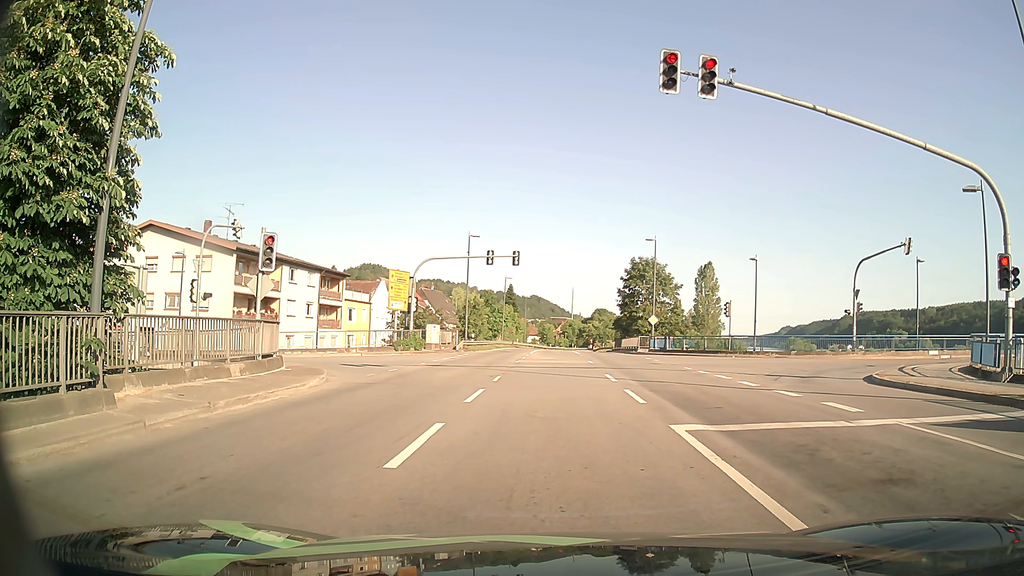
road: primary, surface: asphalt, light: Day
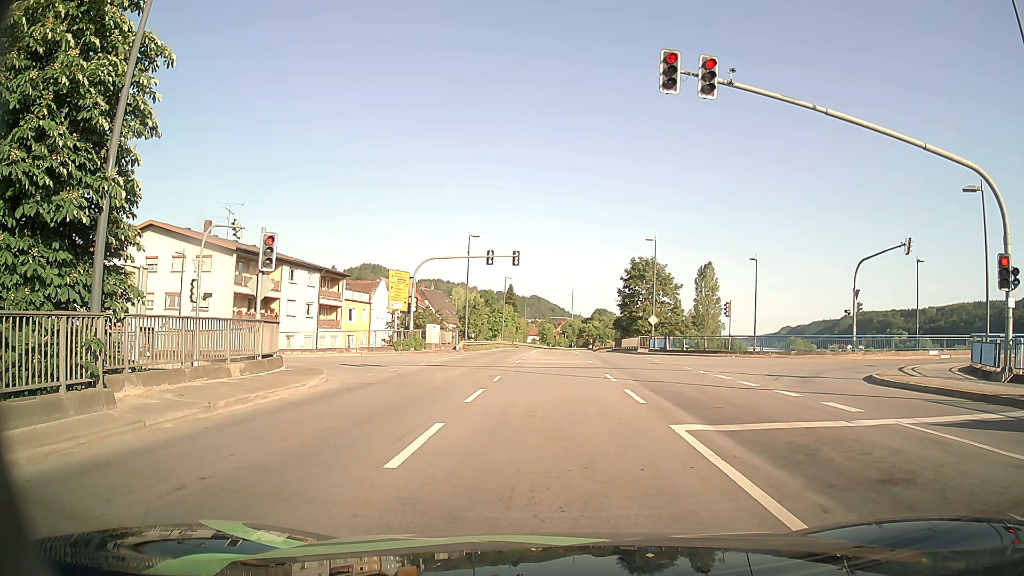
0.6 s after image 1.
(0.0, 0.0) m; 0°
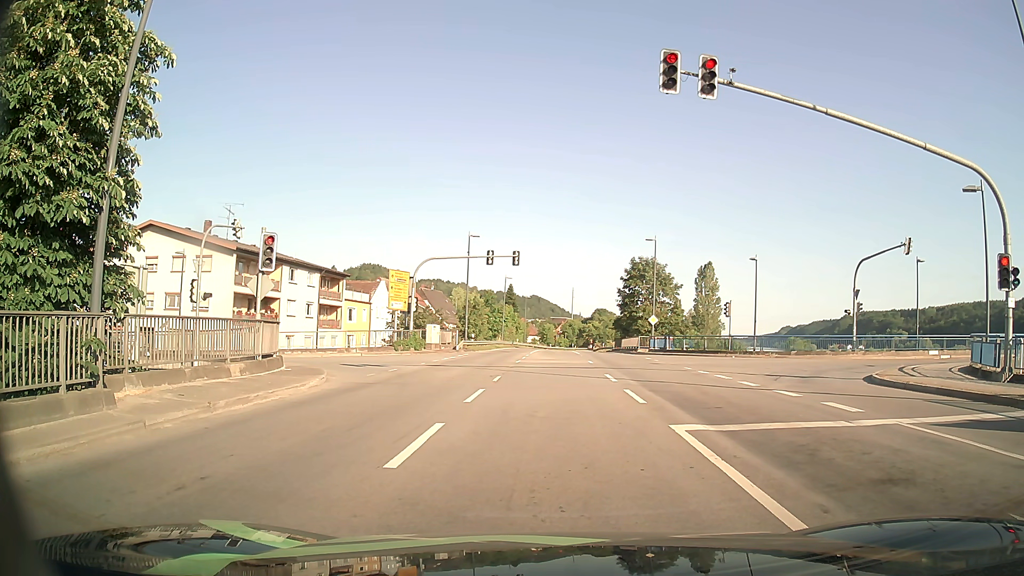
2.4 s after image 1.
(0.0, 0.0) m; 0°
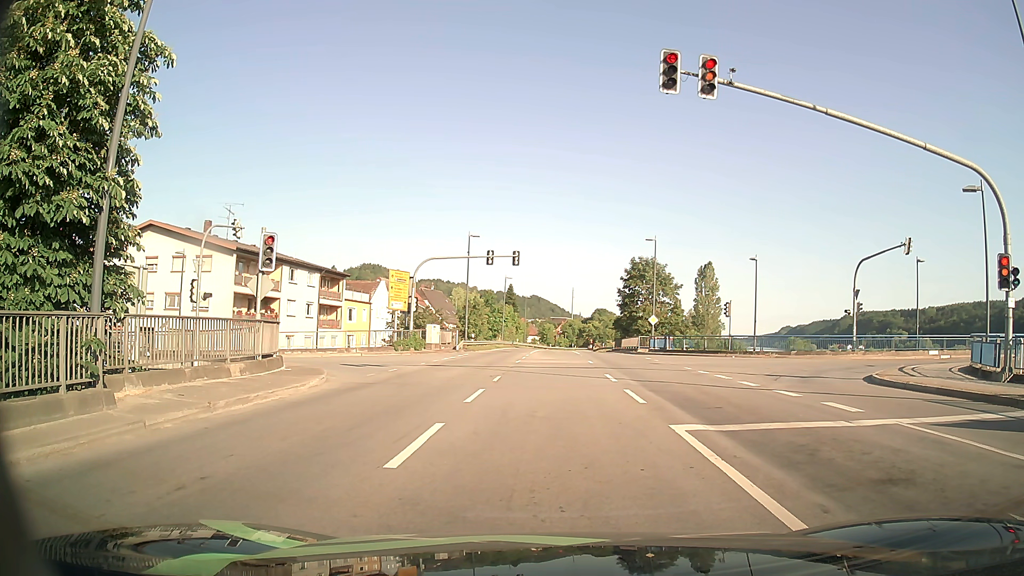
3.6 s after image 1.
(0.0, 0.0) m; 0°
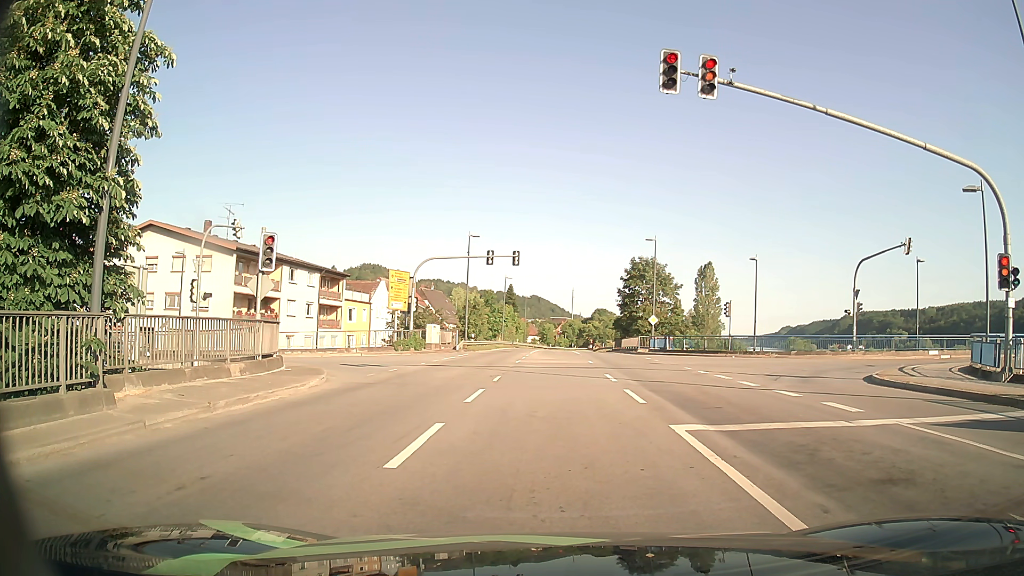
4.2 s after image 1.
(0.0, 0.0) m; 0°
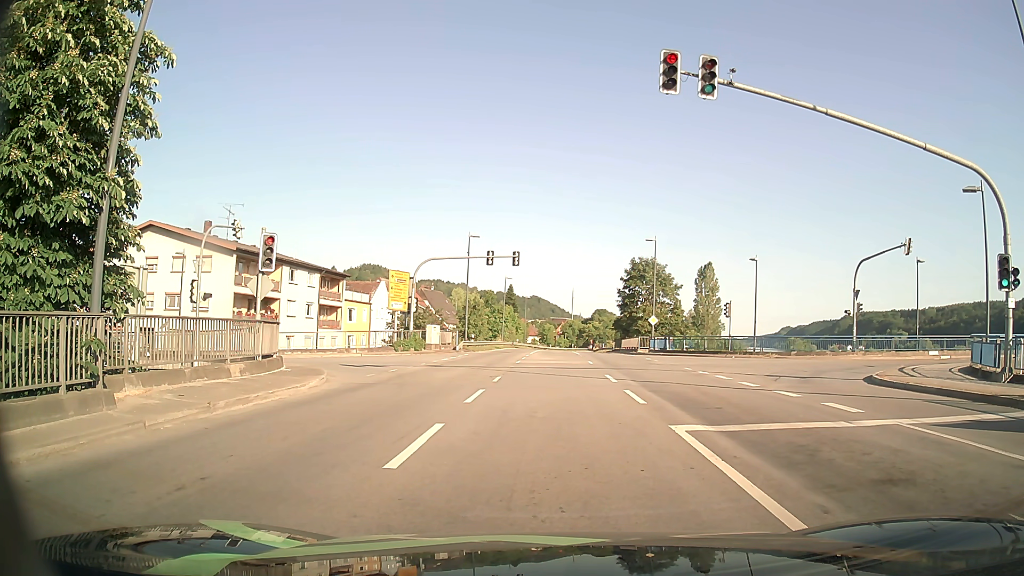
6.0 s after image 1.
(0.0, 0.0) m; 0°
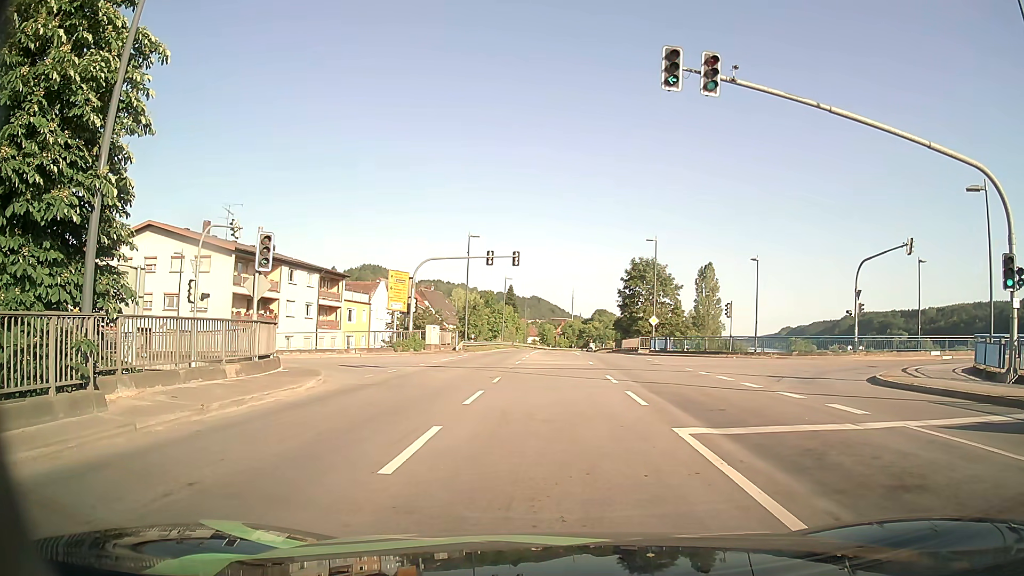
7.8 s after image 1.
(0.0, +0.2) m; 0°
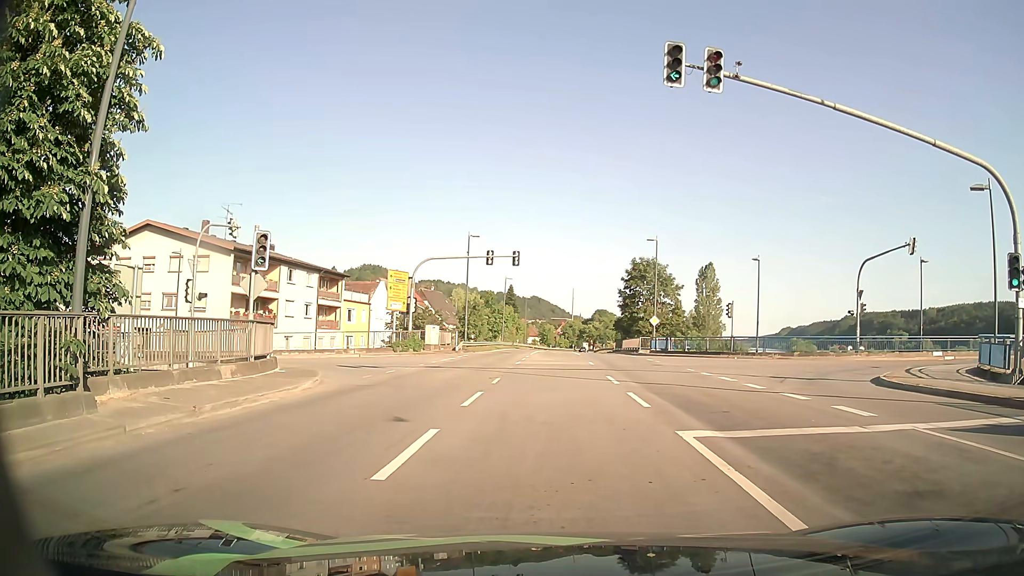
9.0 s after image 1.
(0.0, +0.2) m; 0°
(0, +10) (0, +20) (-3, +29) (-11, +35) (-21, +36) (-31, +35) (-41, +35) (-51, +35) (-61, +36) (-71, +36) m
